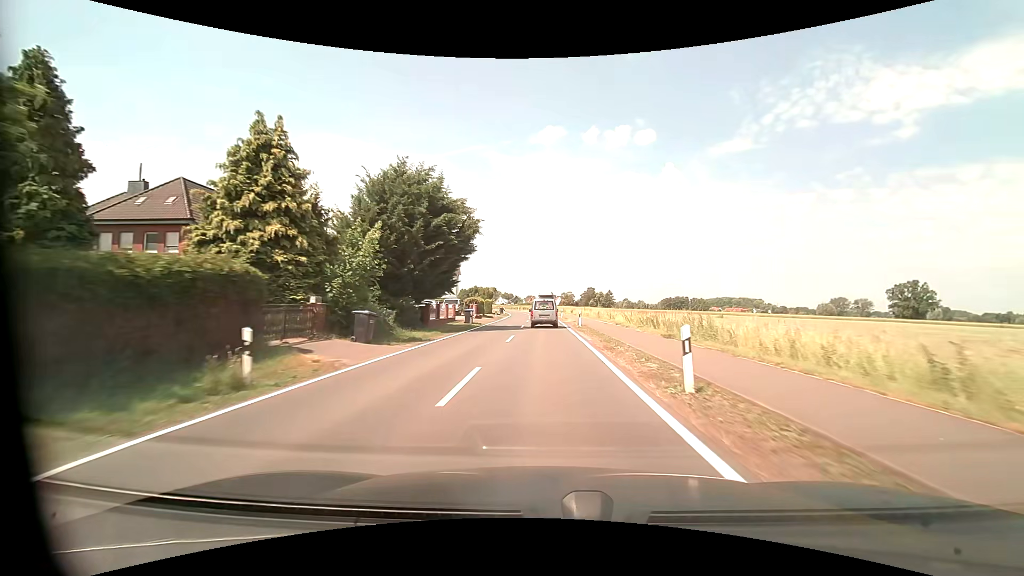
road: tertiary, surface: asphalt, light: Day
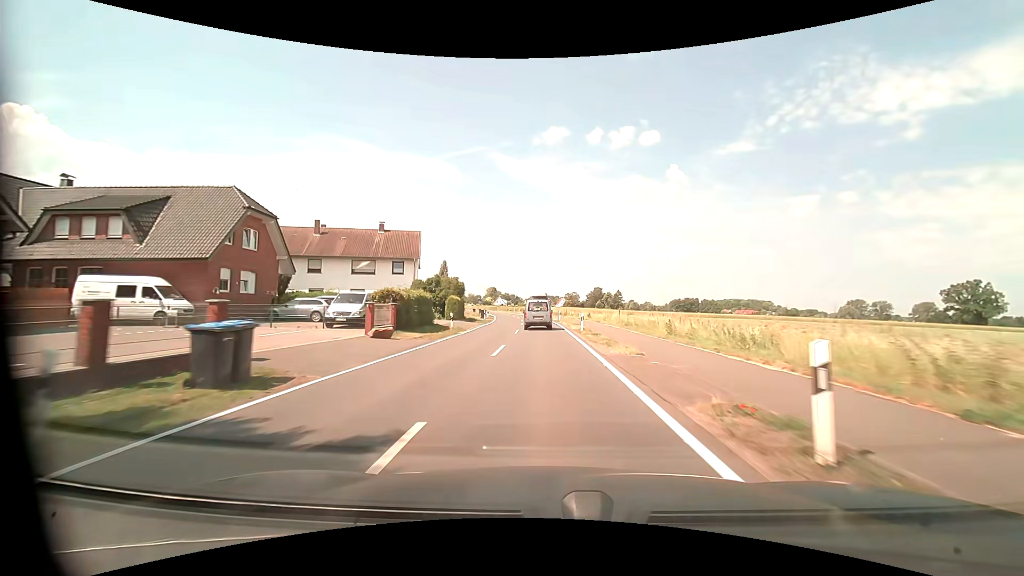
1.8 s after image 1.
(-0.1, +29.0) m; 0°
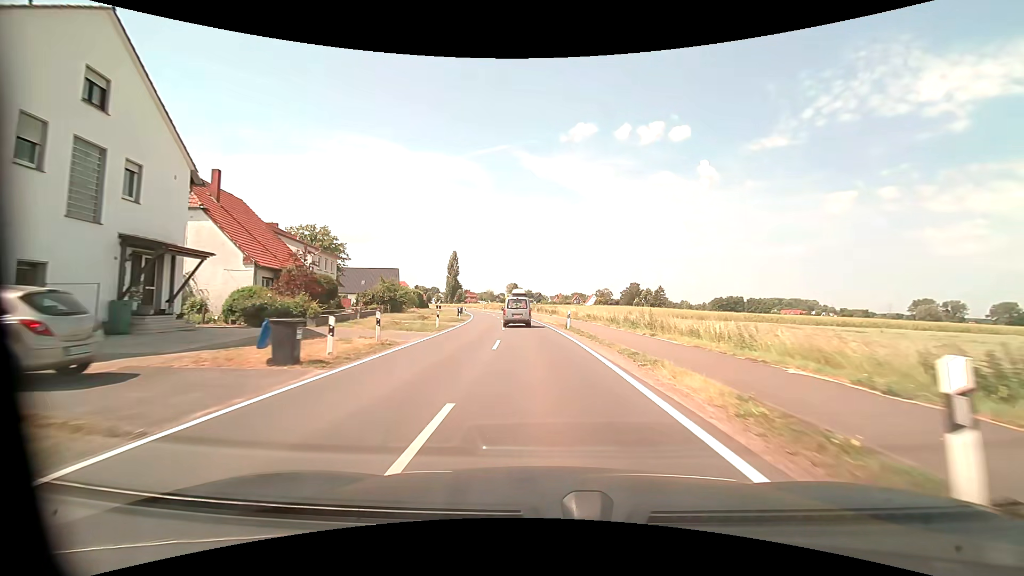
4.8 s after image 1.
(-1.1, +47.2) m; -3°
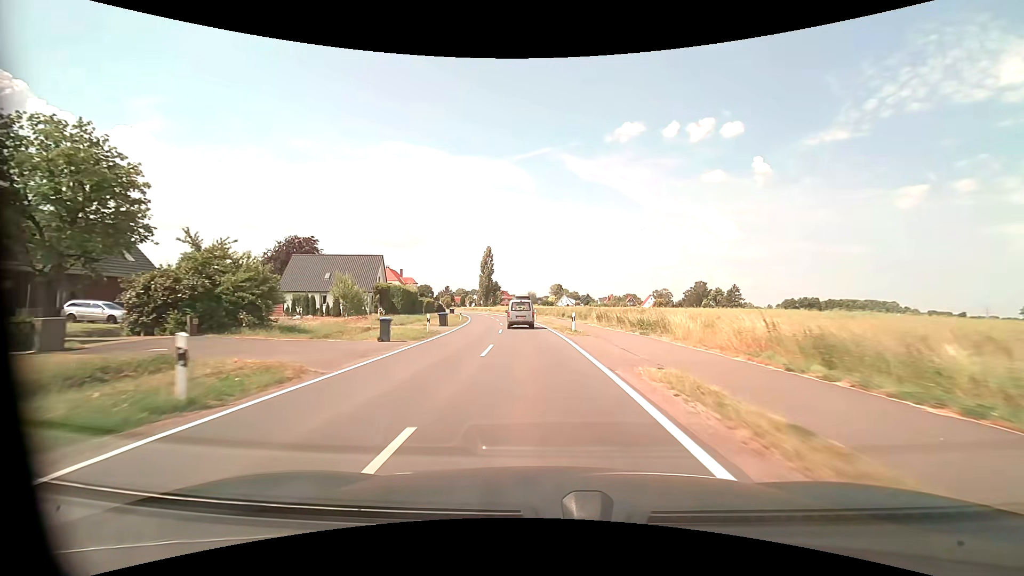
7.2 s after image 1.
(-1.6, +37.3) m; -5°
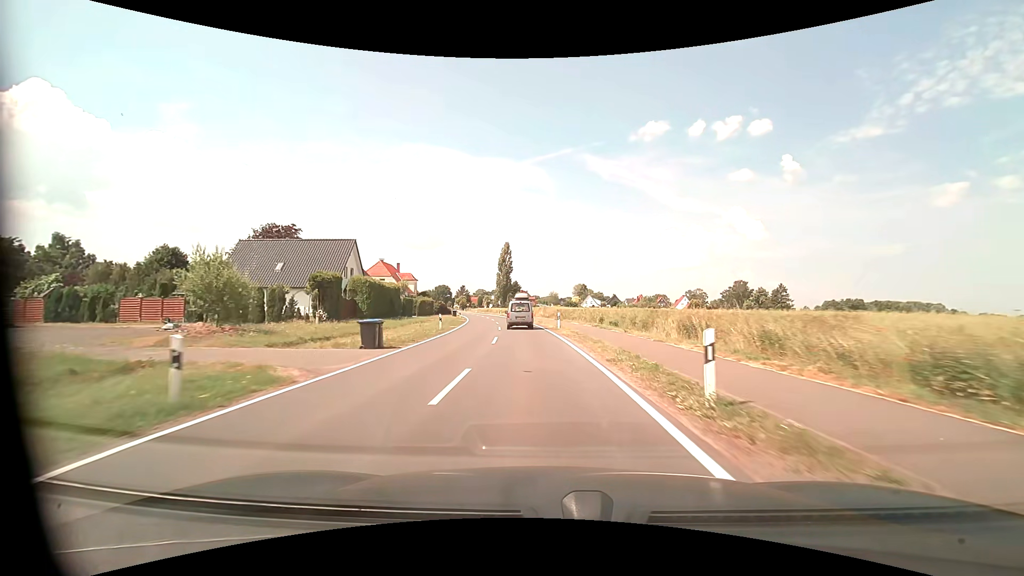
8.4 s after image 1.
(-0.4, +18.9) m; -2°
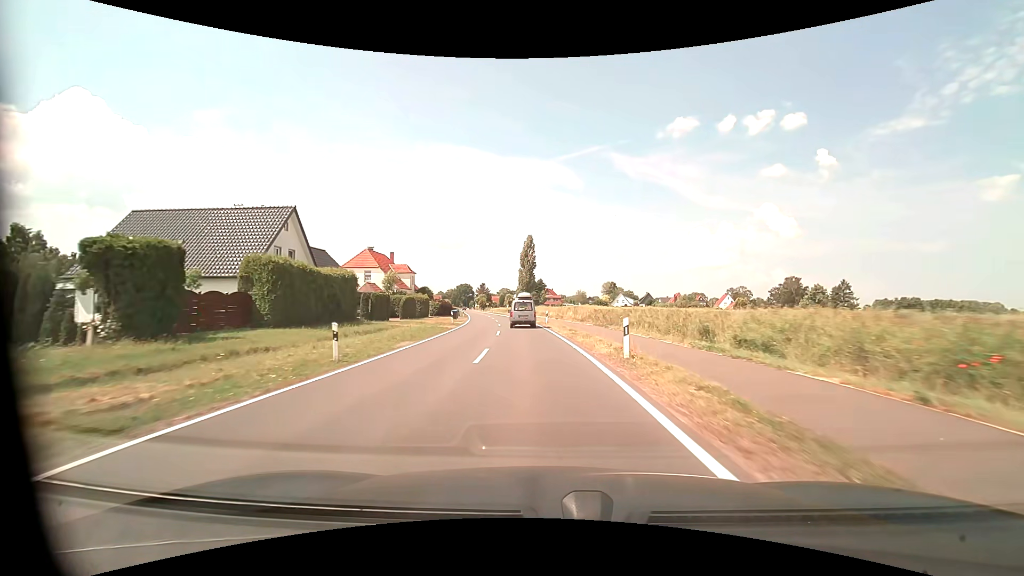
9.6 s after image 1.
(-0.5, +19.1) m; -3°
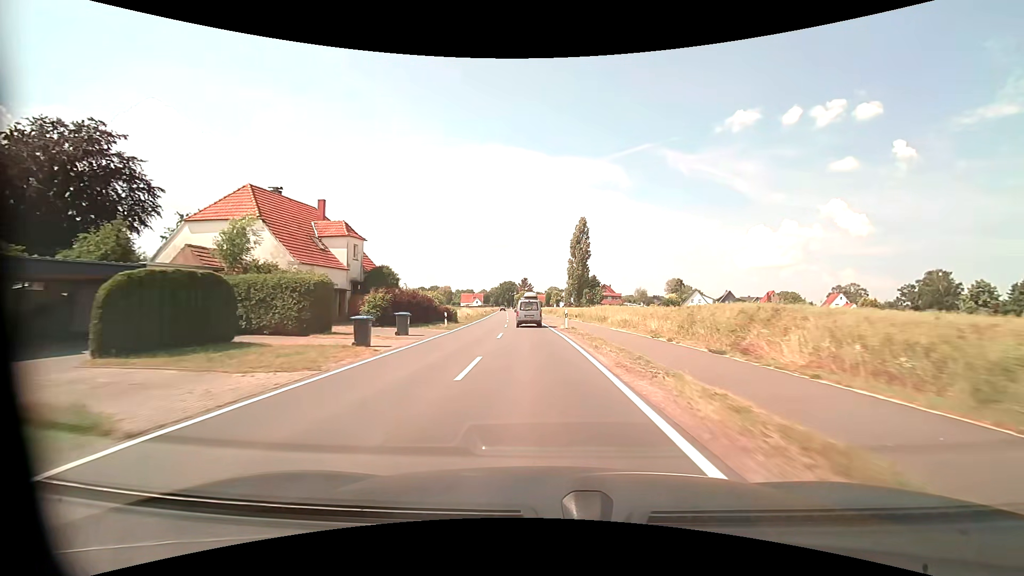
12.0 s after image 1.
(-2.0, +39.0) m; -6°
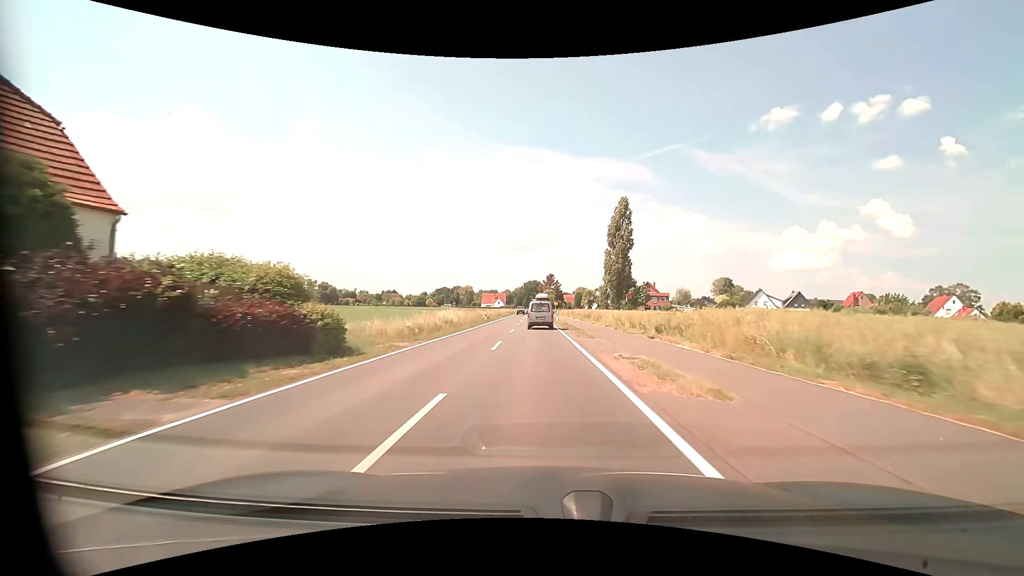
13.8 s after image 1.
(-0.8, +29.7) m; -3°
(0, +10) (0, +20) (0, +30) (-1, +40) (-1, +50) (-1, +60) (-1, +70) (-2, +80) (-2, +90) (-2, +100) m
